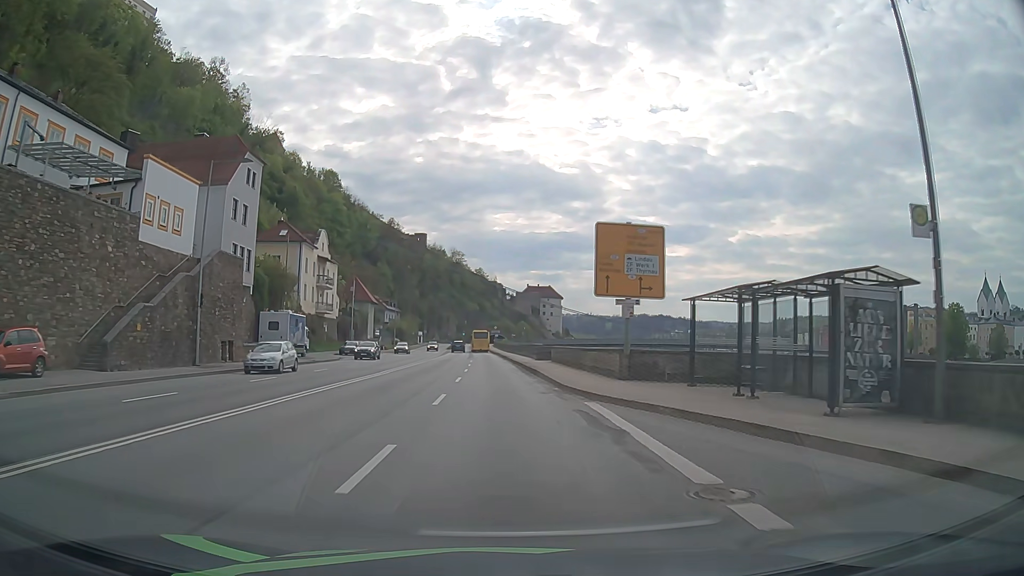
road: primary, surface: asphalt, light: Day
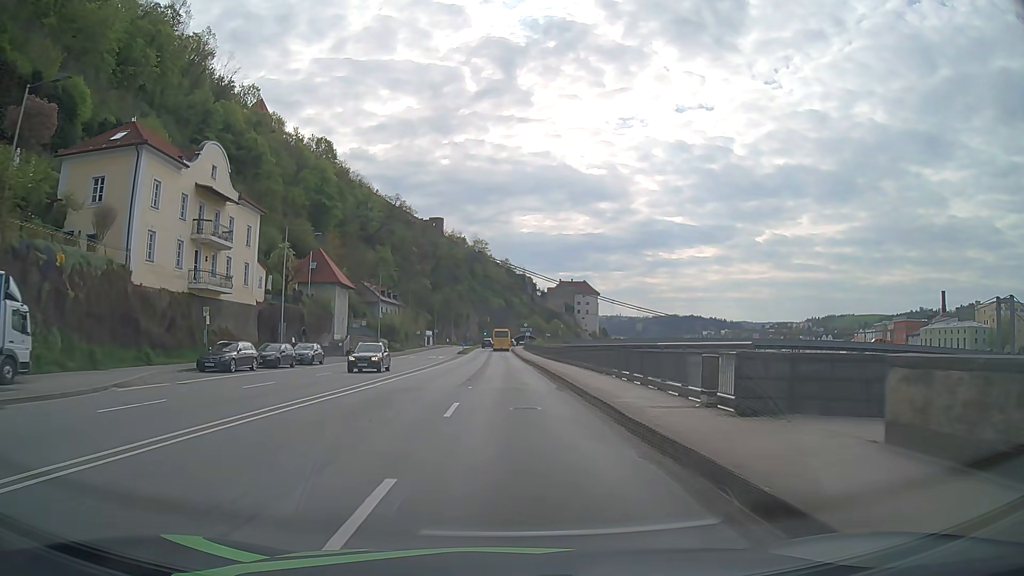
(-0.9, +38.3) m; -2°
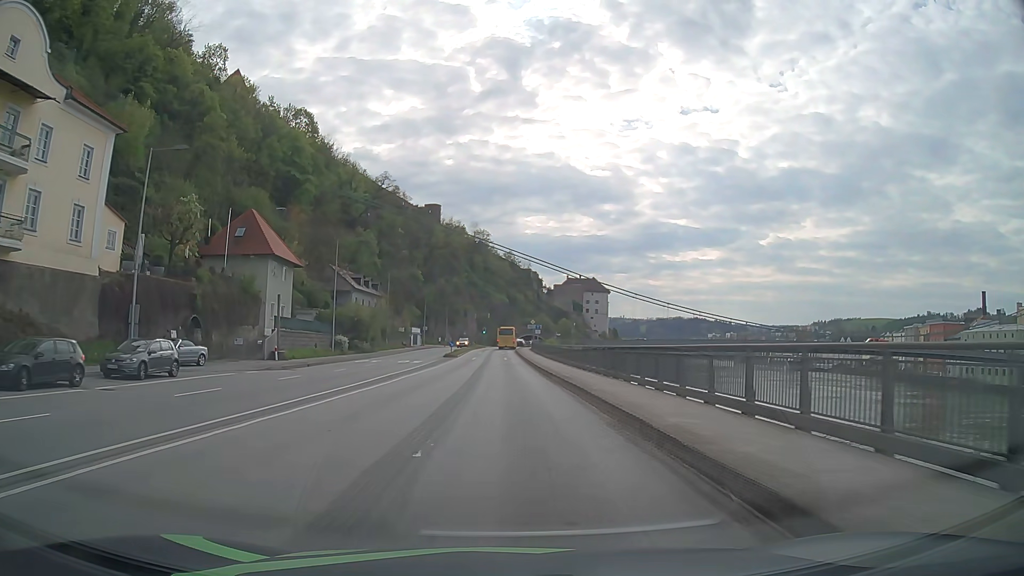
(-0.1, +23.0) m; -1°
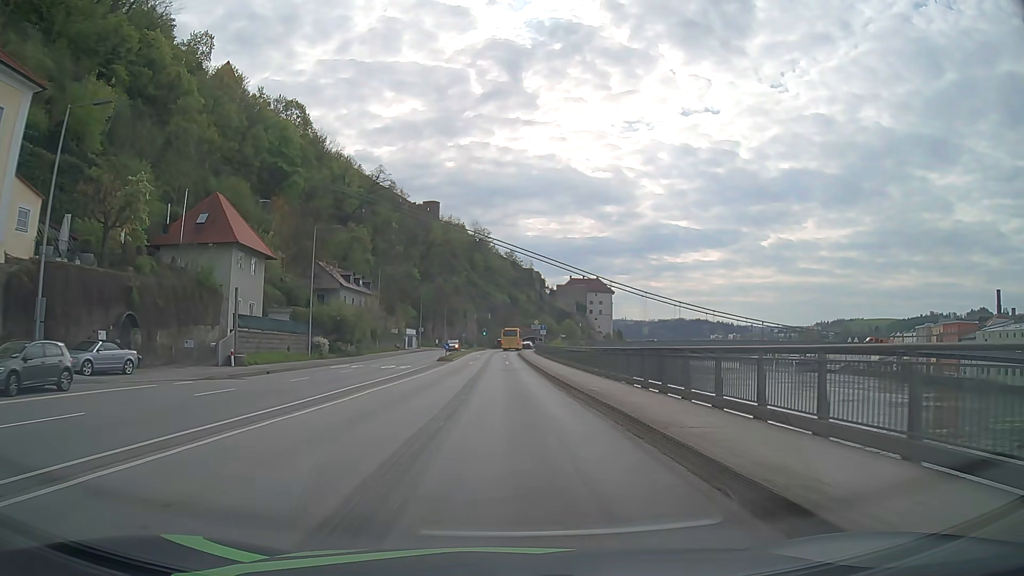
(+0.1, +7.7) m; 0°
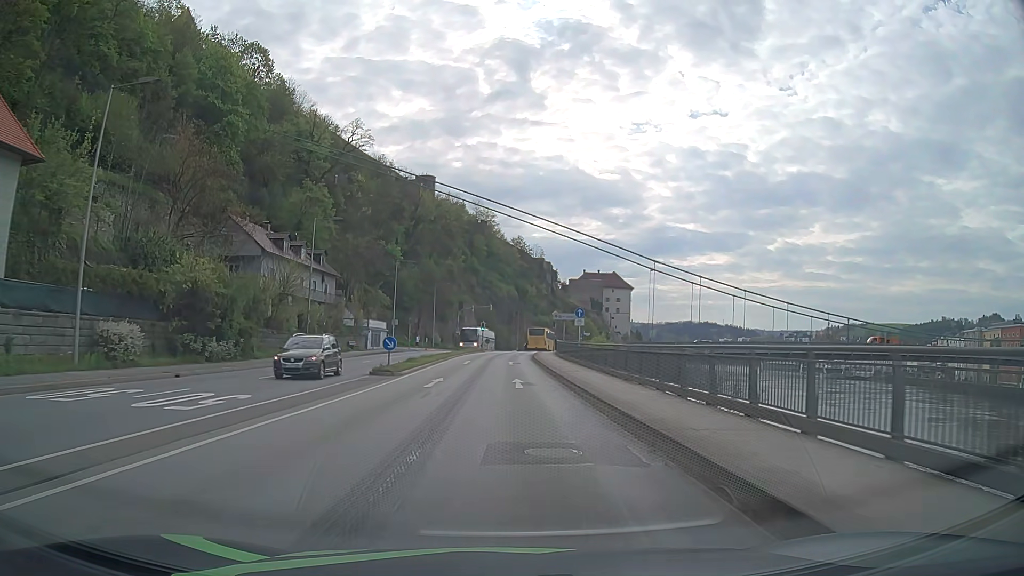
(-0.1, +30.5) m; -1°
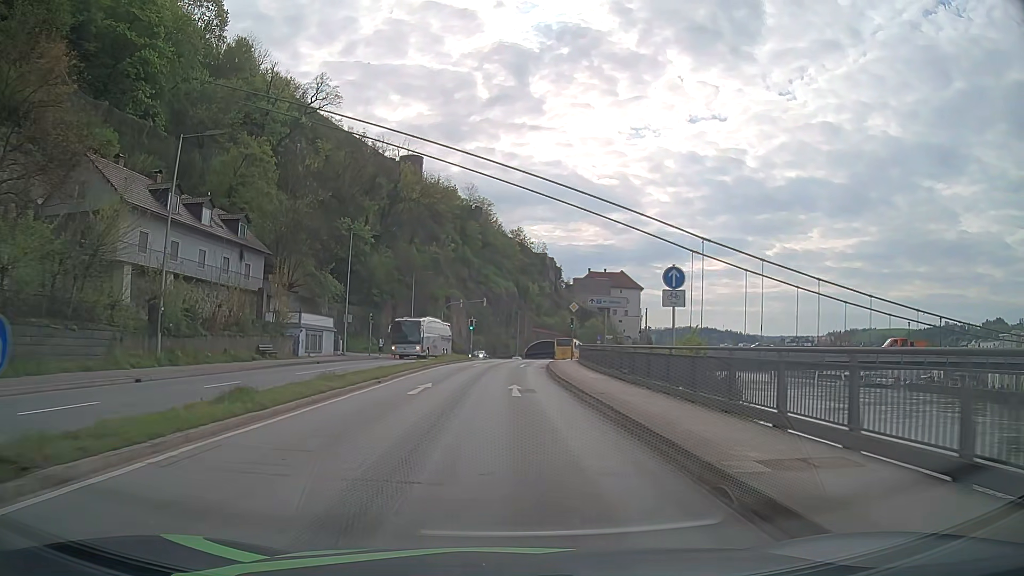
(0.0, +22.8) m; 0°
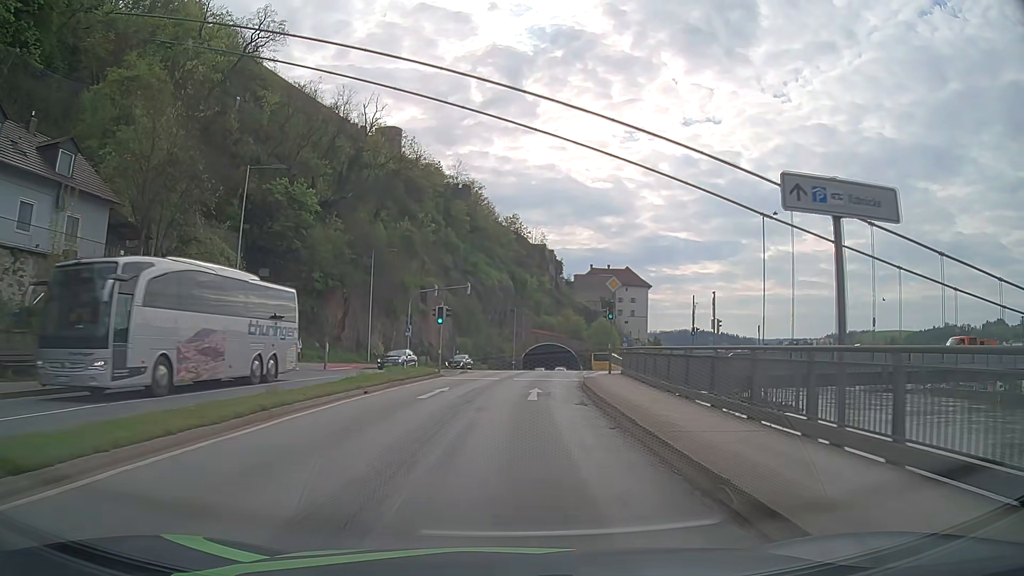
(0.0, +22.7) m; 0°
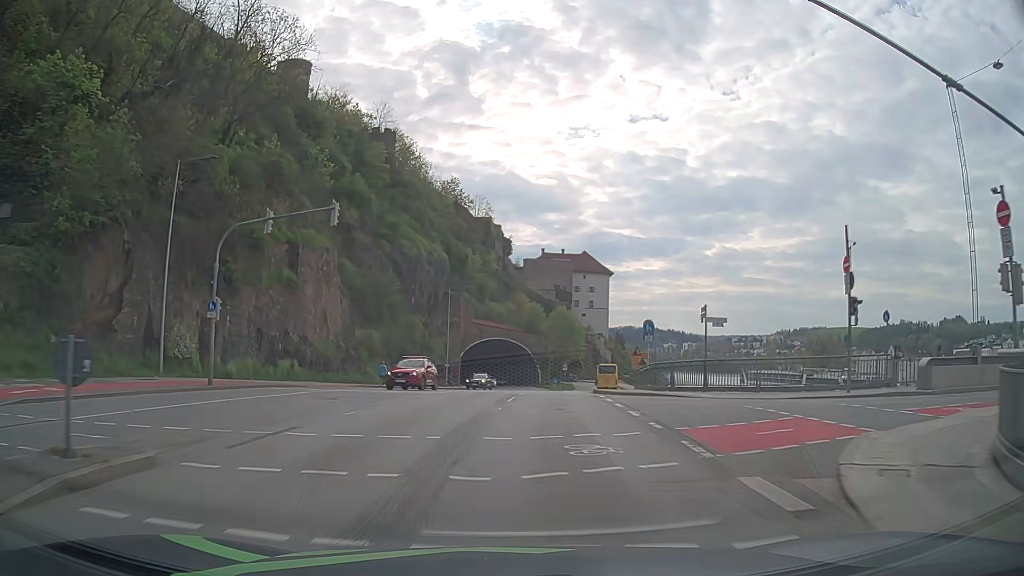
(+1.2, +30.1) m; +5°
(0, +10) (+1, +20) (+2, +30) (+3, +40) (+5, +50) (+7, +59) (+9, +69) (+11, +79) (+13, +89) (+15, +99) m
